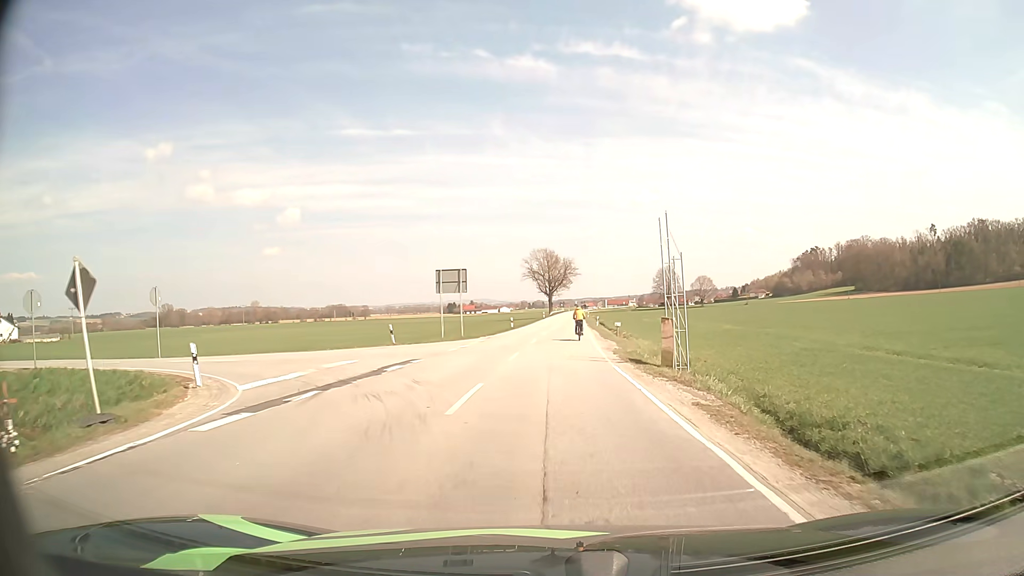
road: secondary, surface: asphalt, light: Day
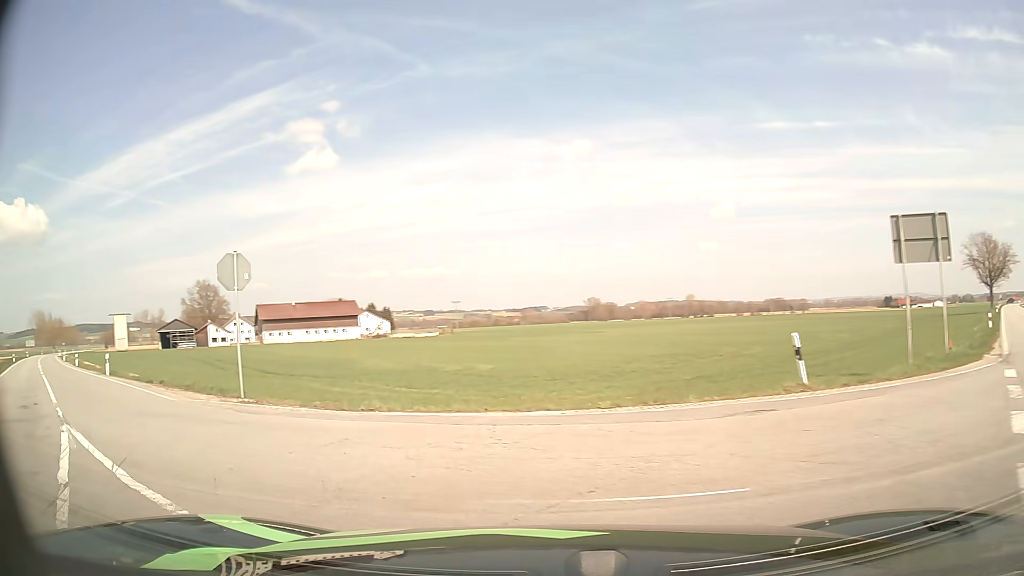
(-3.0, +21.0) m; -36°
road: tertiary
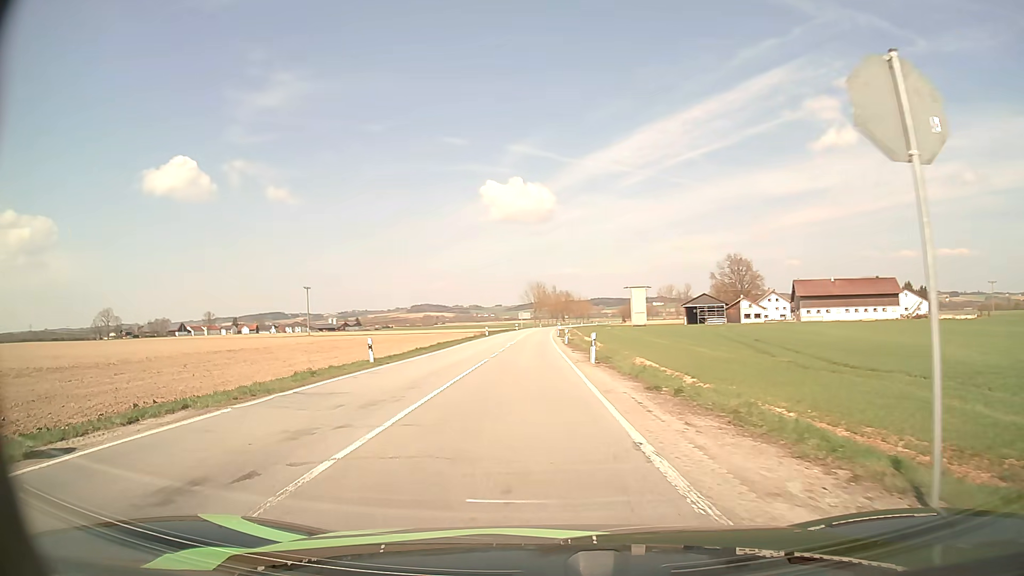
(-5.2, +10.5) m; -46°
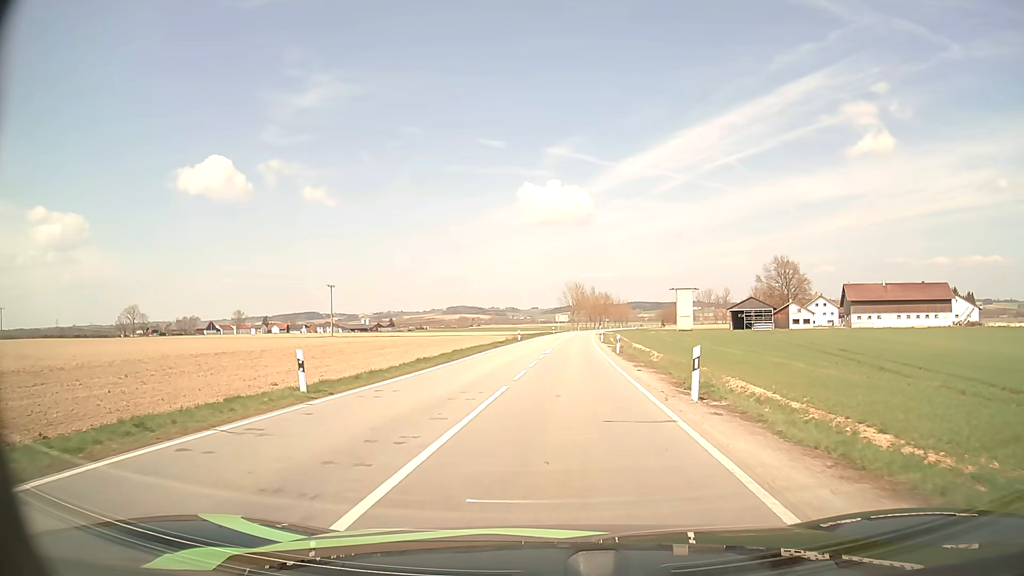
(-0.7, +10.9) m; -4°
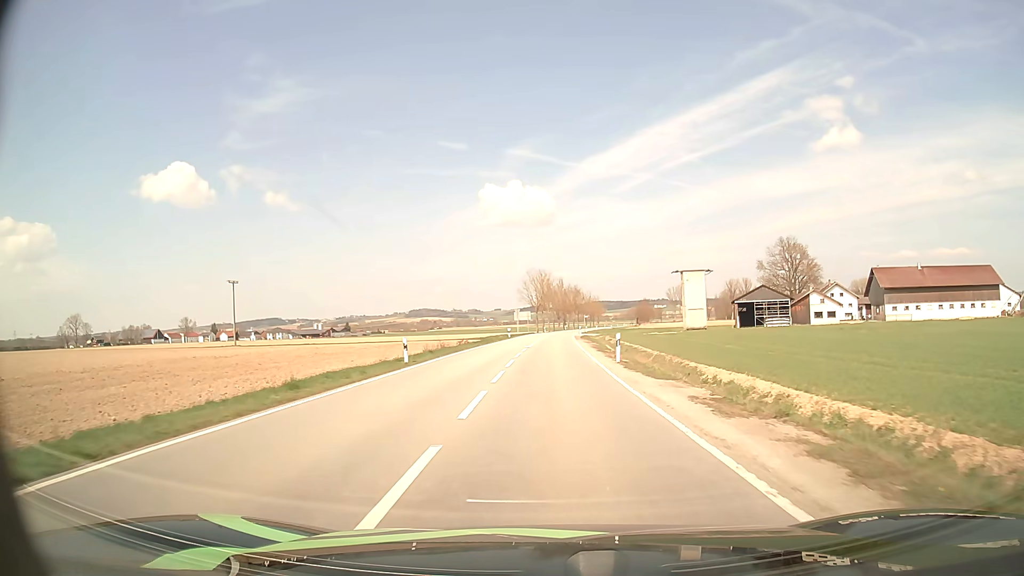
(+1.0, +39.2) m; +3°
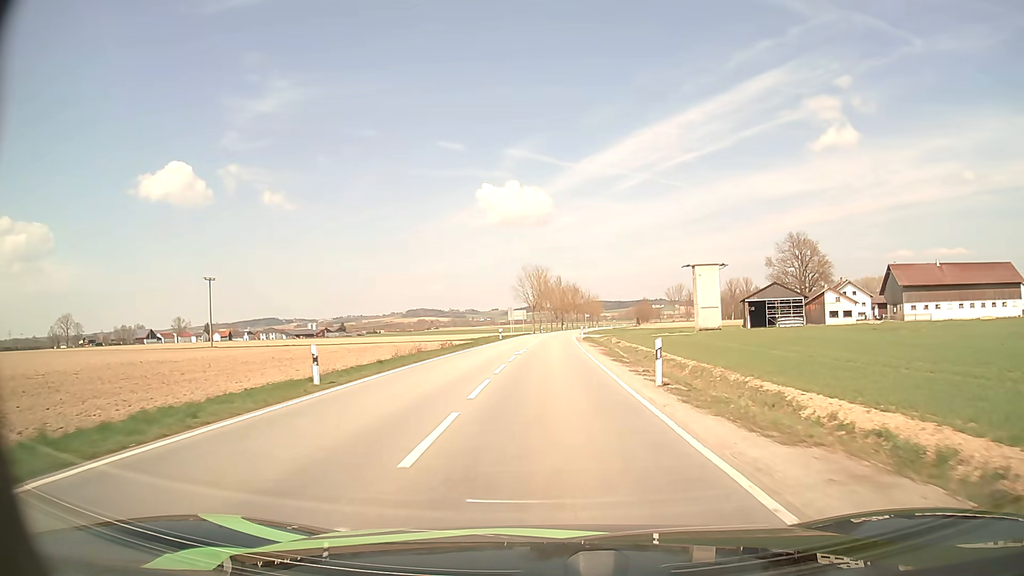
(0.0, +9.7) m; 0°
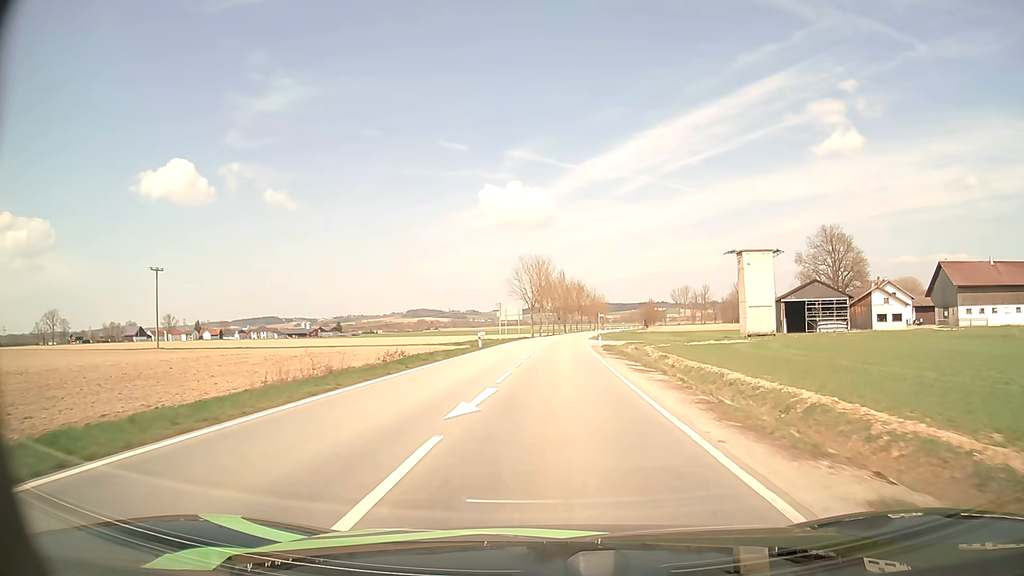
(-0.1, +20.8) m; 0°
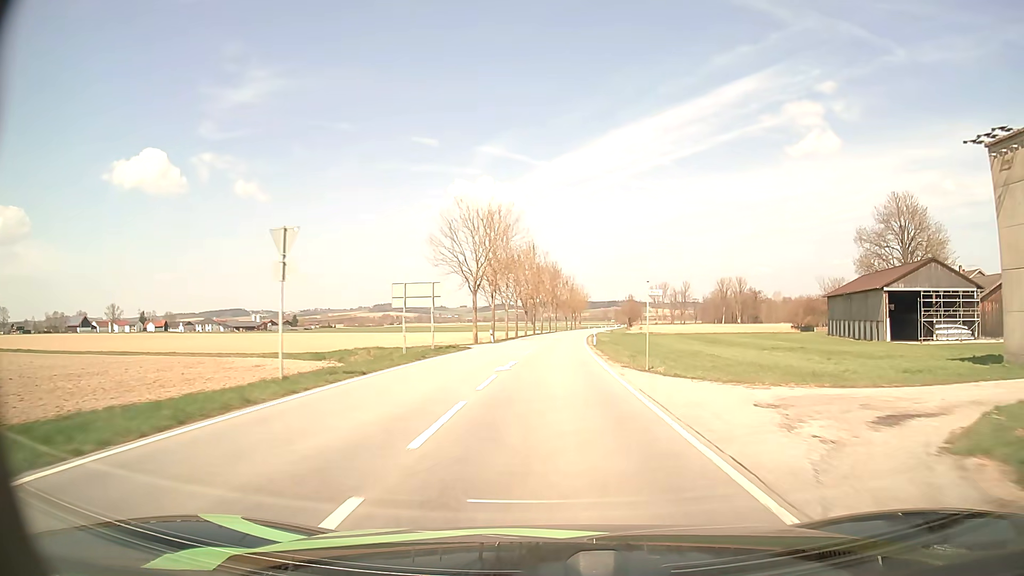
(+0.9, +46.0) m; +3°
(0, +10) (0, +20) (0, +30) (+1, +40) (+1, +50) (+1, +60) (+2, +70) (+3, +80) (+3, +90) (+4, +100) m
